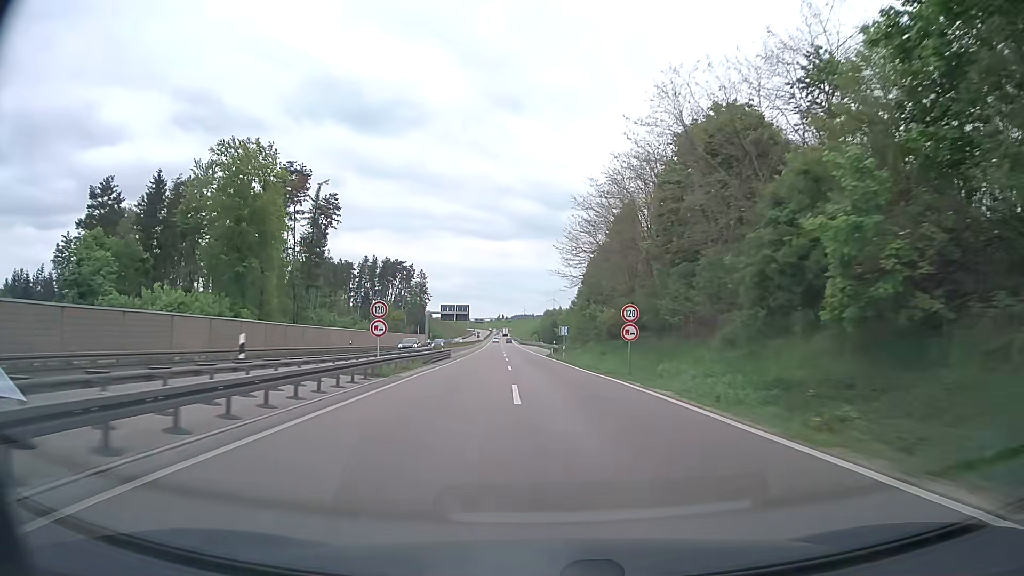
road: trunk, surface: asphalt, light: Day
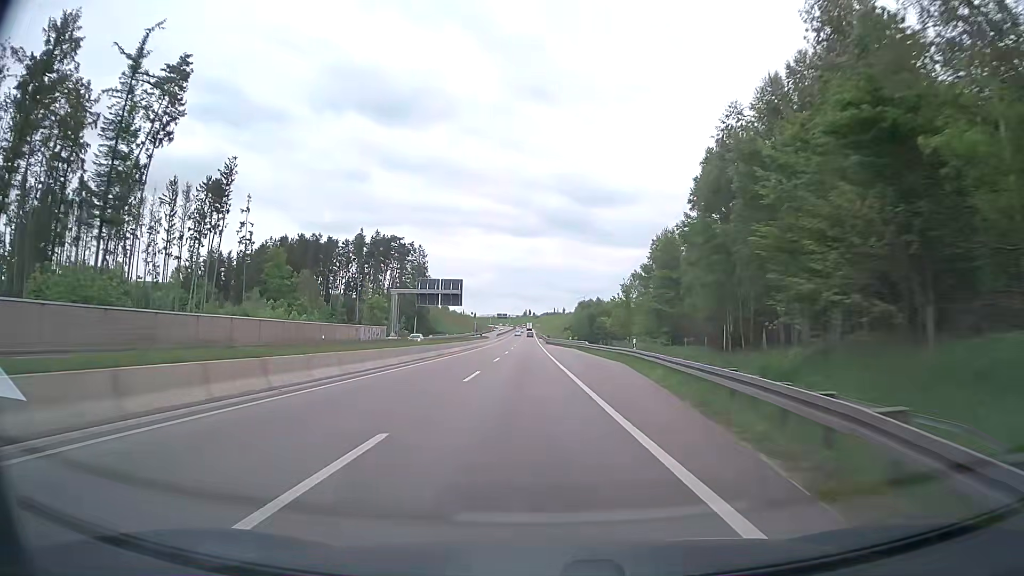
(-1.7, +65.8) m; -3°
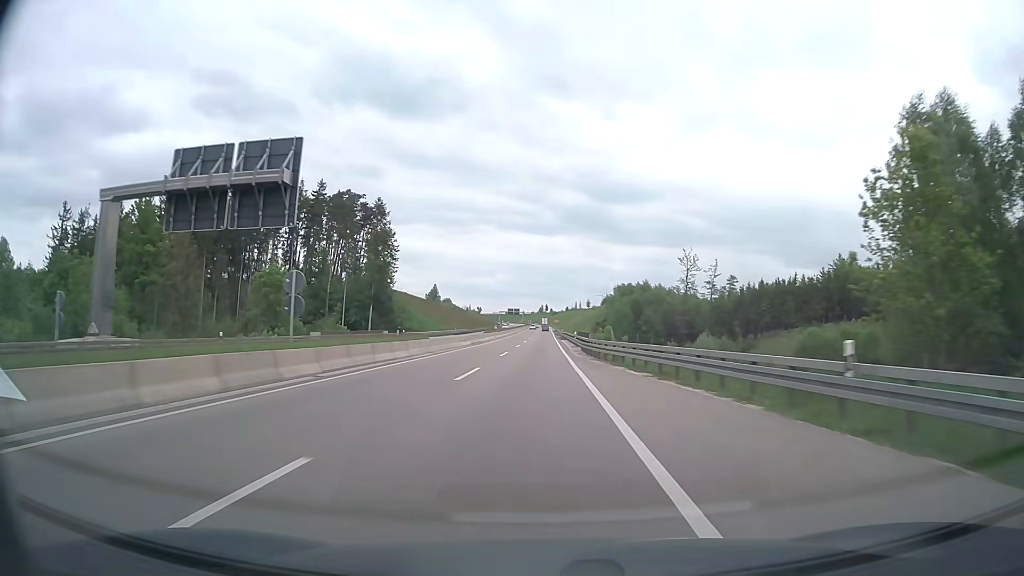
(-0.9, +75.0) m; -1°
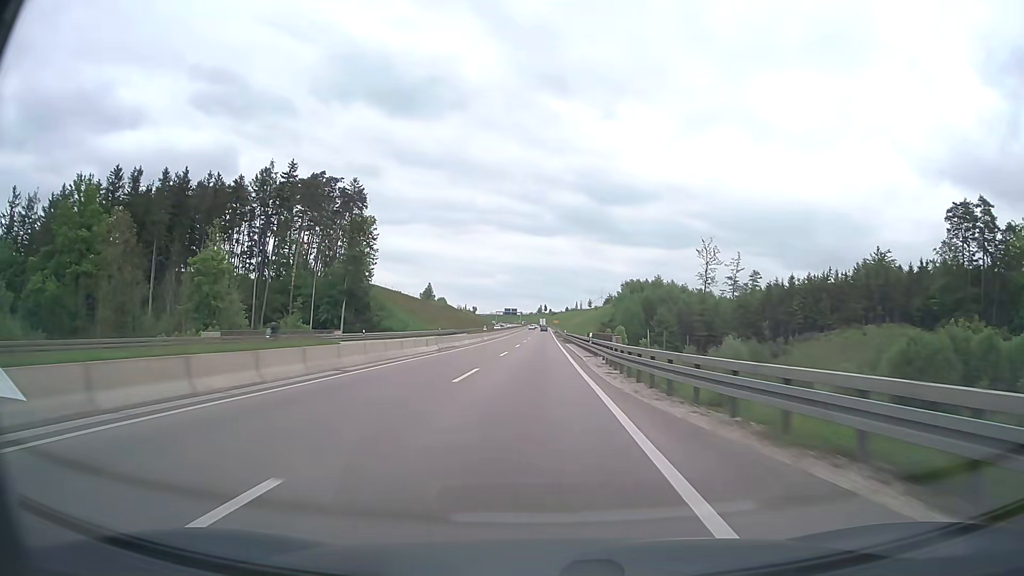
(0.0, +19.1) m; 0°
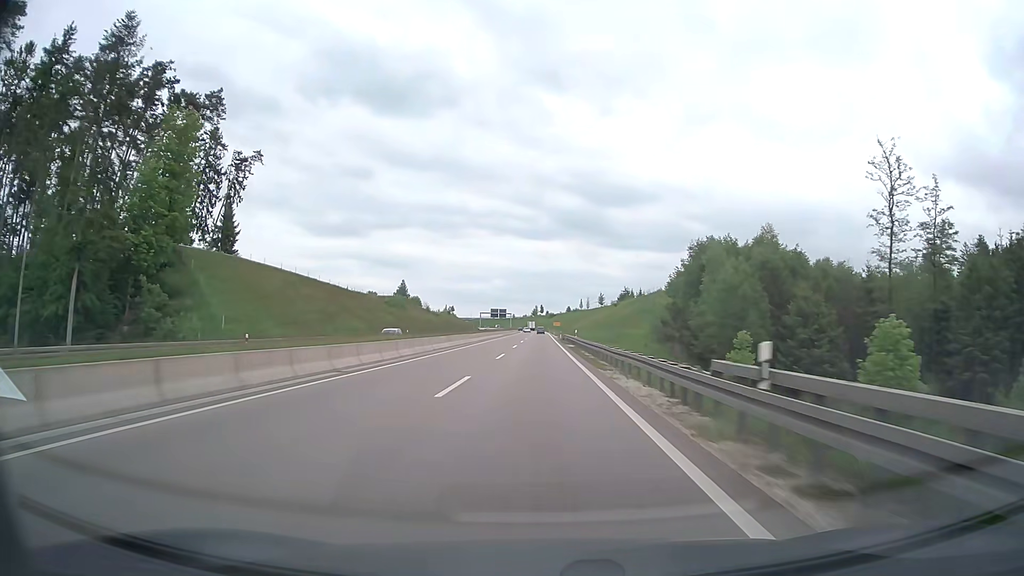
(+0.2, +76.2) m; 0°
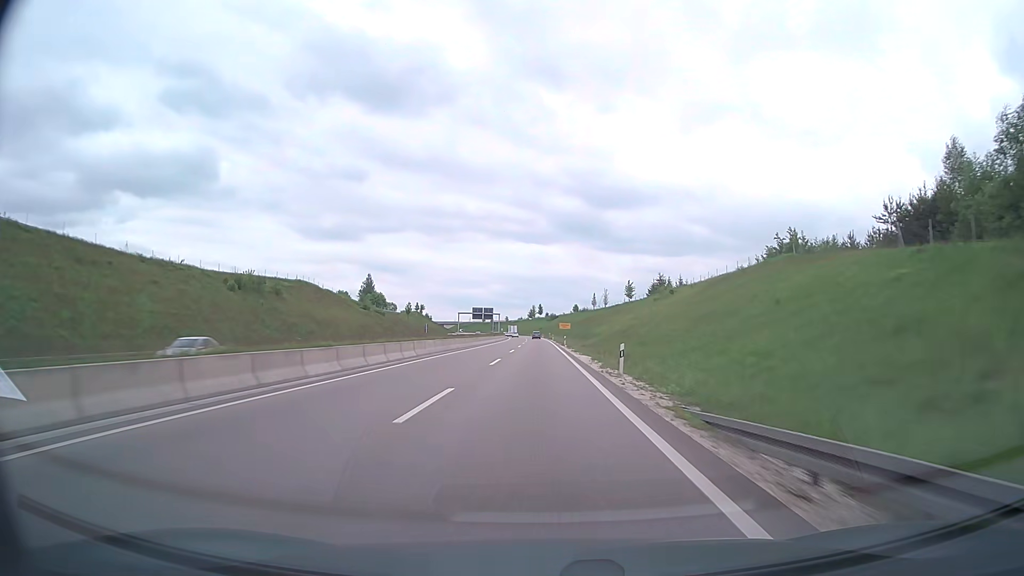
(-0.1, +75.9) m; 0°
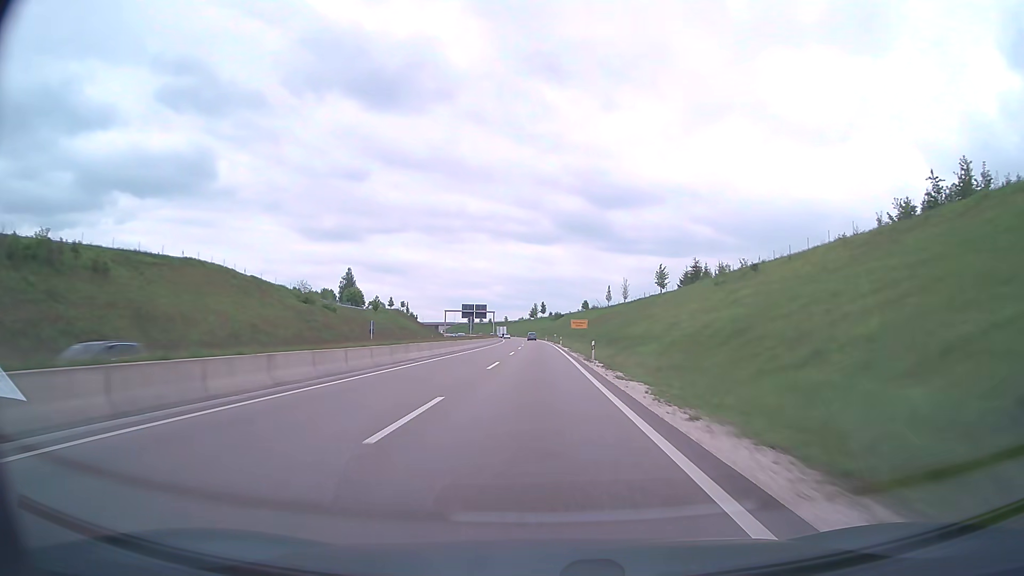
(0.0, +37.9) m; 0°
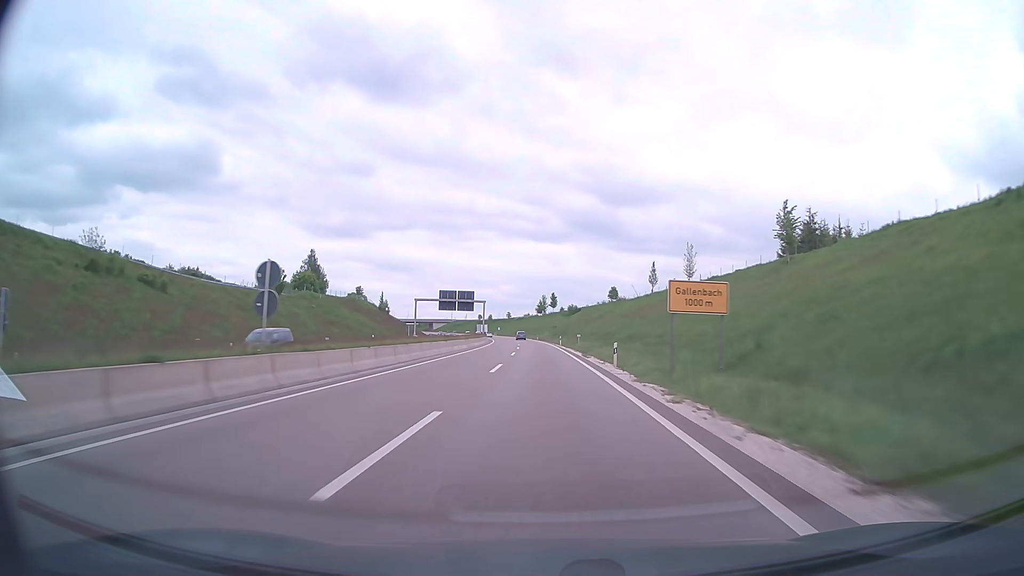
(-0.4, +56.9) m; -1°
(0, +10) (0, +20) (0, +30) (0, +40) (-1, +50) (-1, +60) (-1, +70) (-1, +80) (-2, +90) (-2, +100) m
